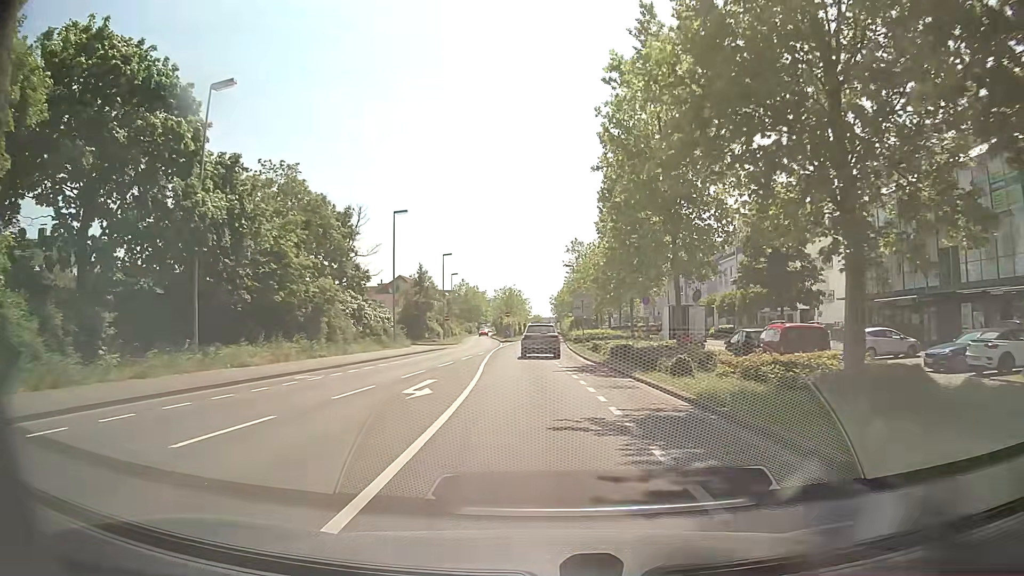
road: secondary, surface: asphalt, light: Day
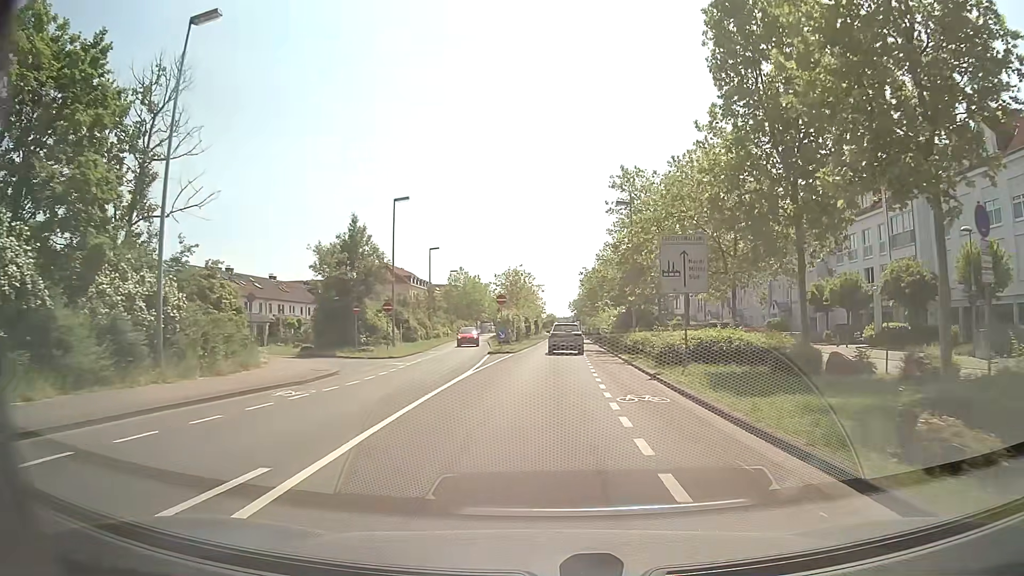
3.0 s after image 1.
(-0.7, +33.9) m; -1°
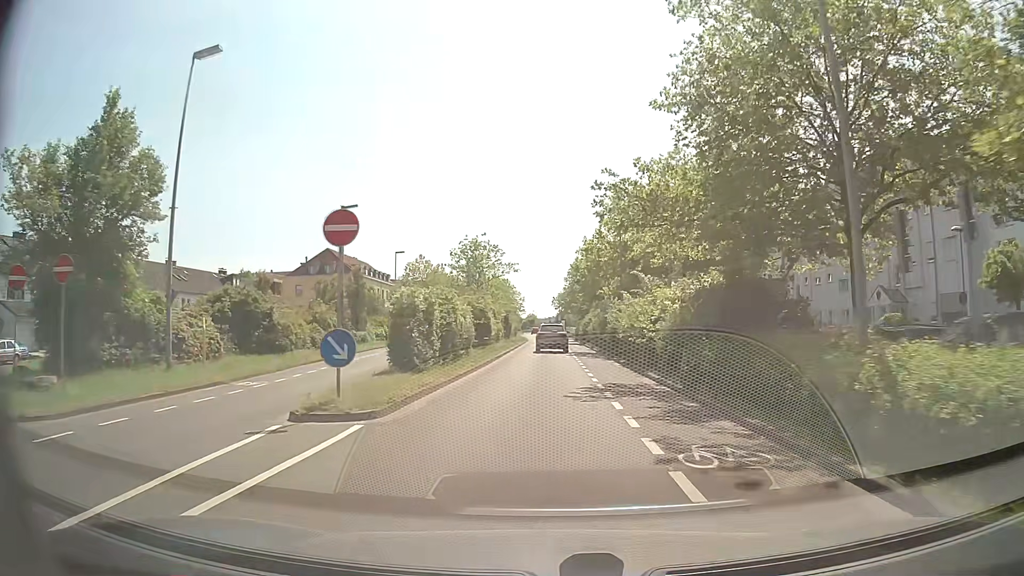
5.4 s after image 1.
(+0.6, +26.3) m; +2°
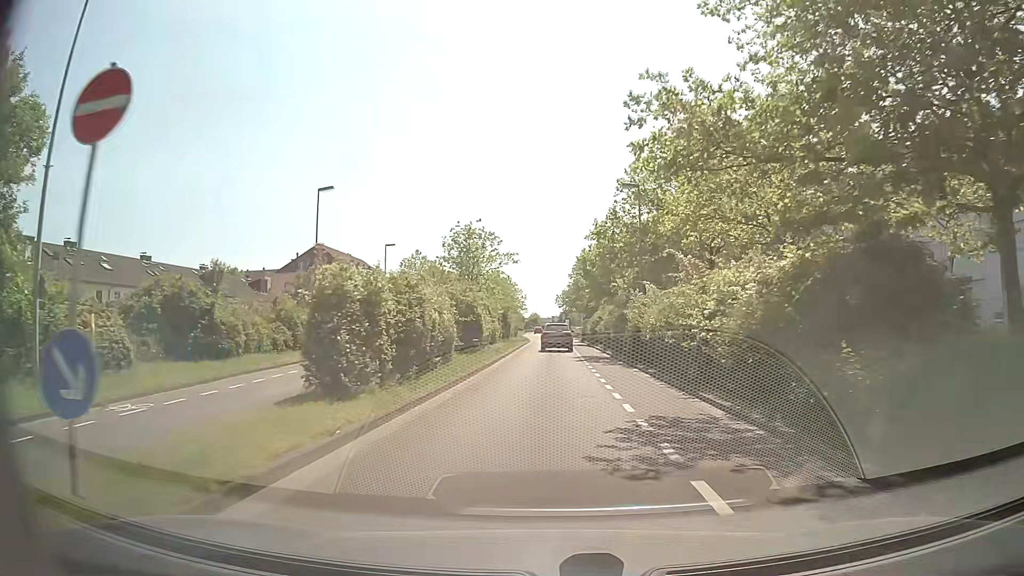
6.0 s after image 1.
(0.0, +6.5) m; 0°
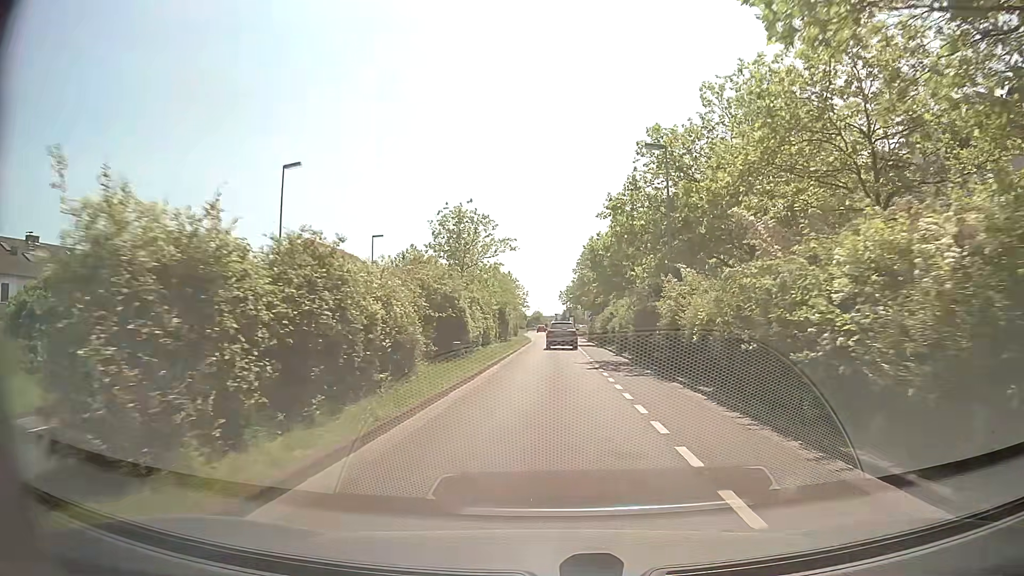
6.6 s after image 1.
(0.0, +6.5) m; +1°
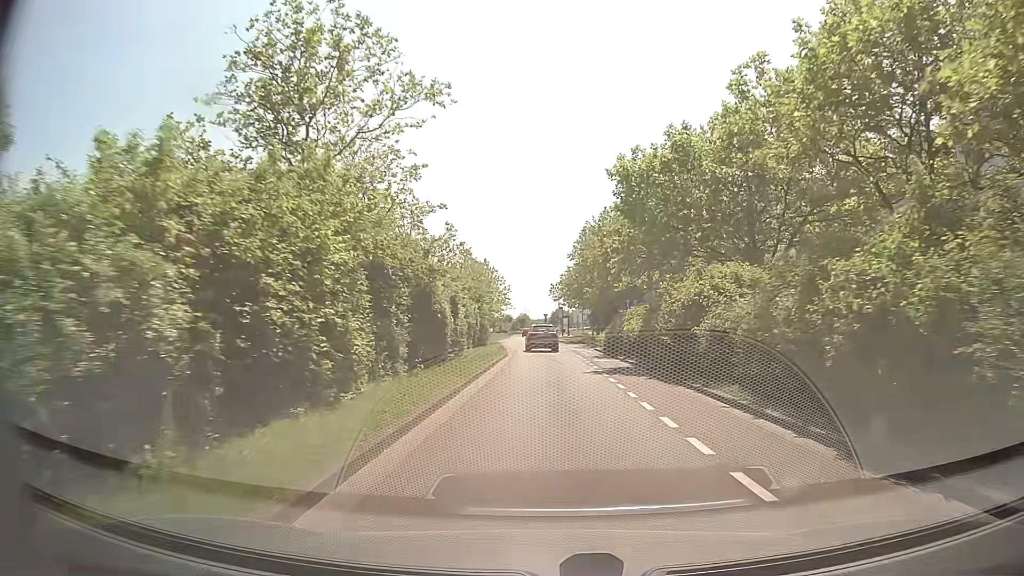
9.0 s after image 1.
(-0.1, +25.7) m; 0°
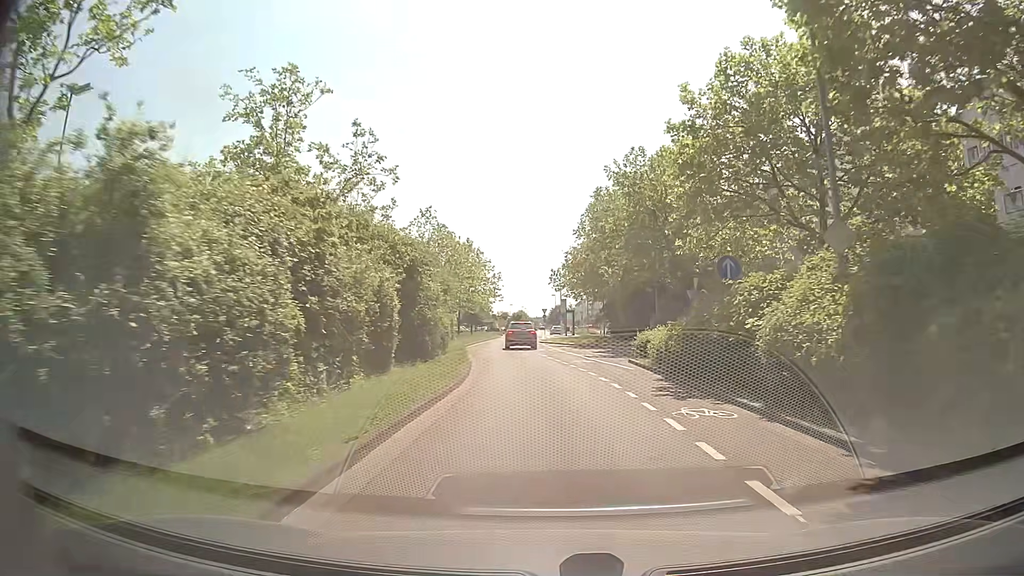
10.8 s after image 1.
(+0.2, +18.8) m; +1°
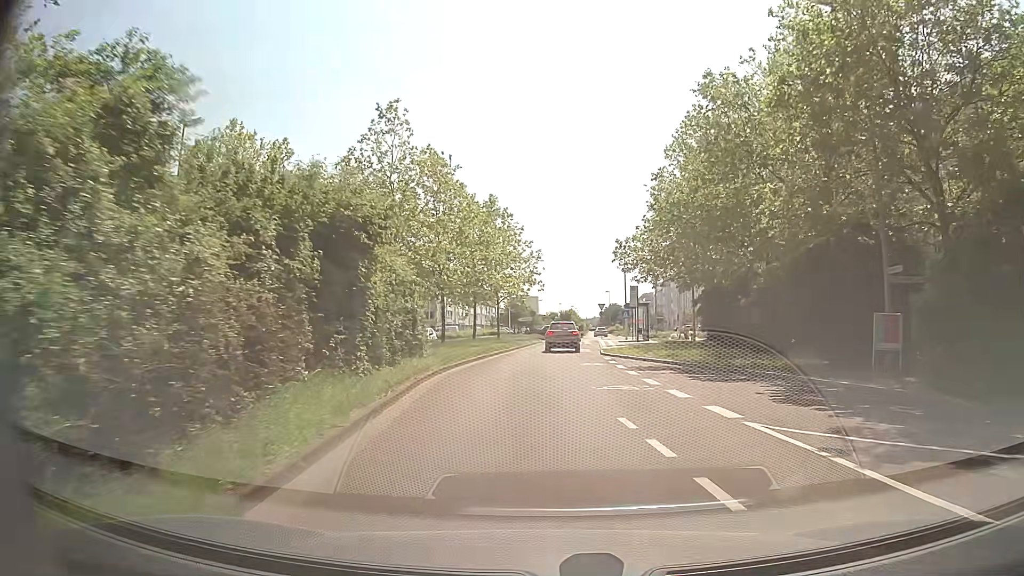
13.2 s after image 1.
(-0.5, +24.0) m; -4°
(0, +10) (0, +20) (0, +30) (+1, +40) (+2, +50) (+2, +60) (+4, +70) (+7, +79) (+8, +89) (+8, +99) m
